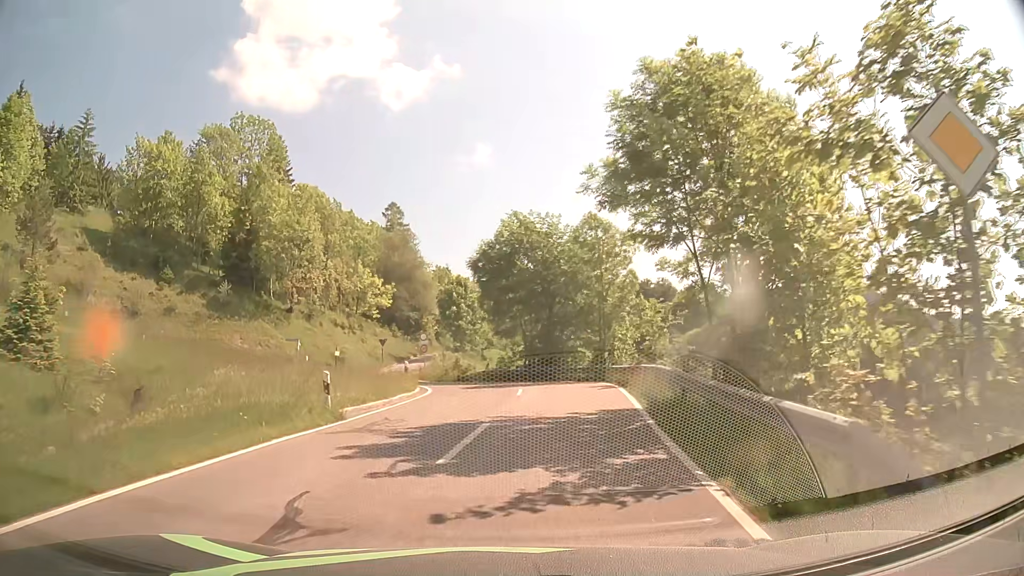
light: Day
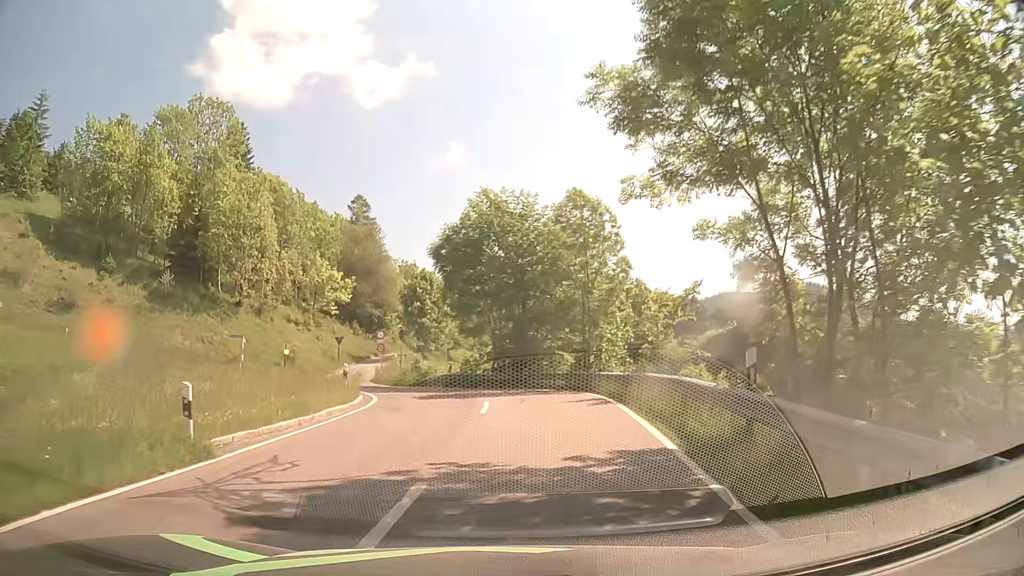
(+0.1, +5.1) m; +3°
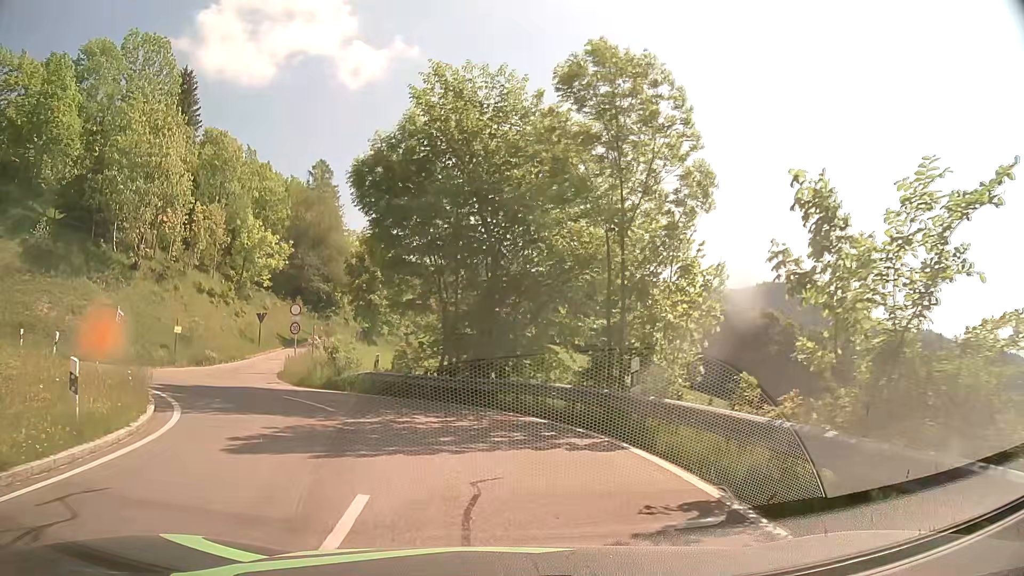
(+0.4, +12.4) m; +2°
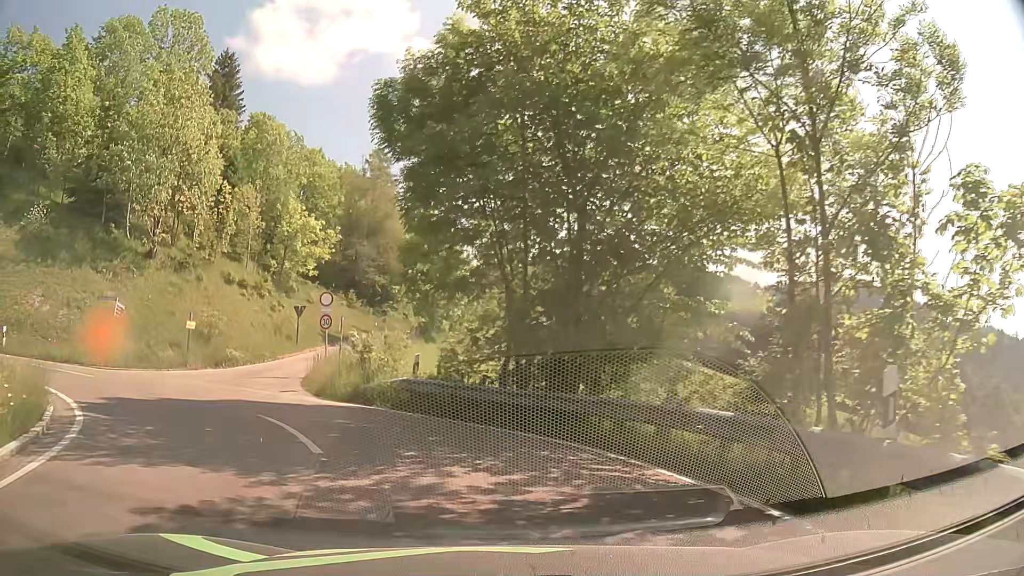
(-0.3, +5.9) m; -6°
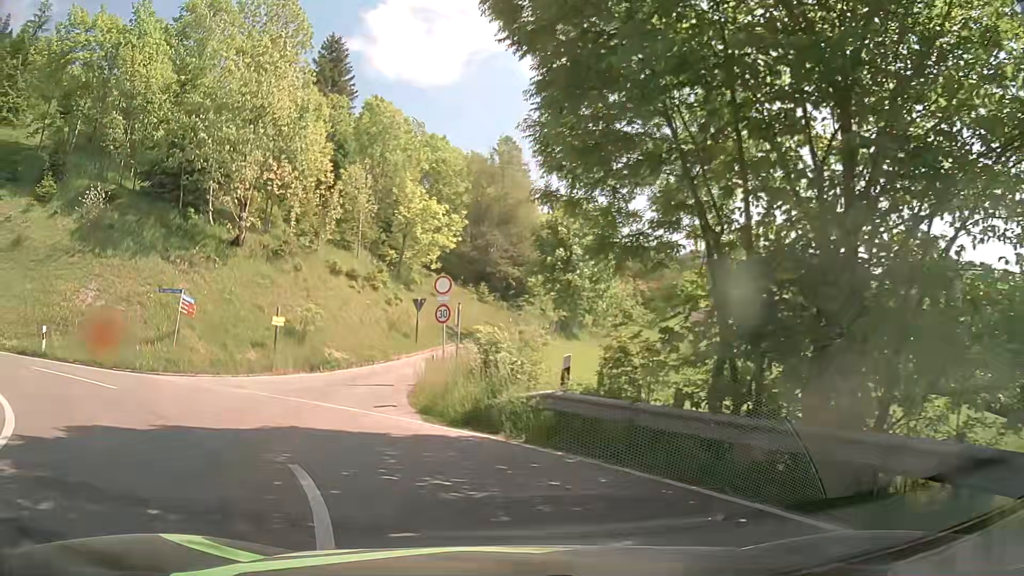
(-0.6, +5.4) m; -12°
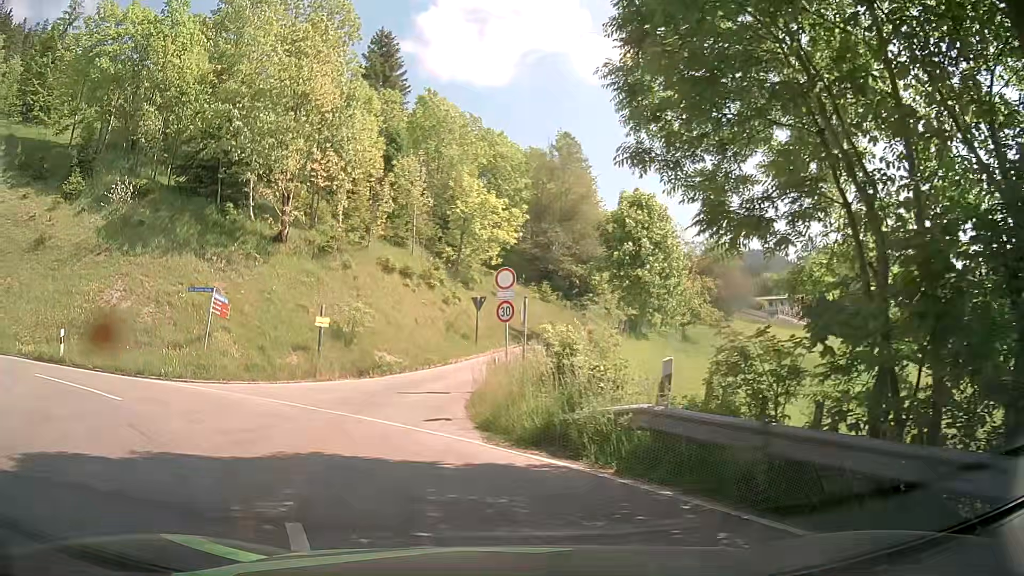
(-0.1, +2.3) m; -5°
